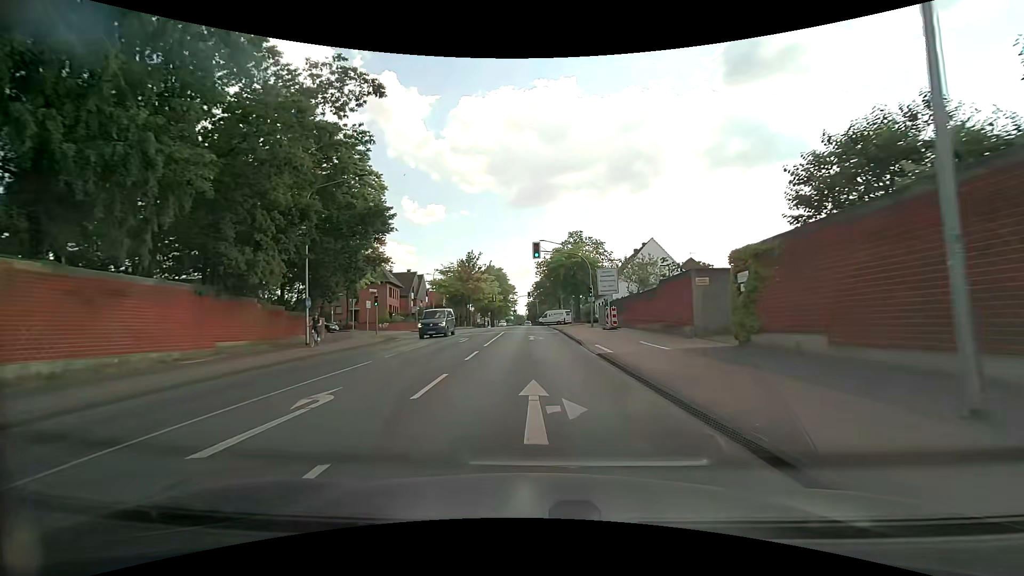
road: secondary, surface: asphalt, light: Day
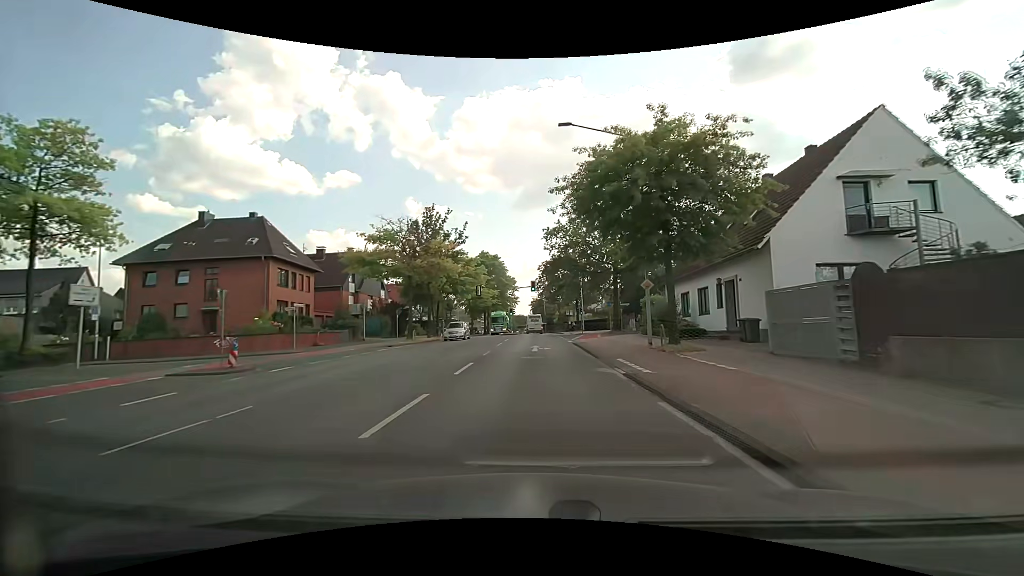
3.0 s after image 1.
(-0.3, +35.1) m; 0°
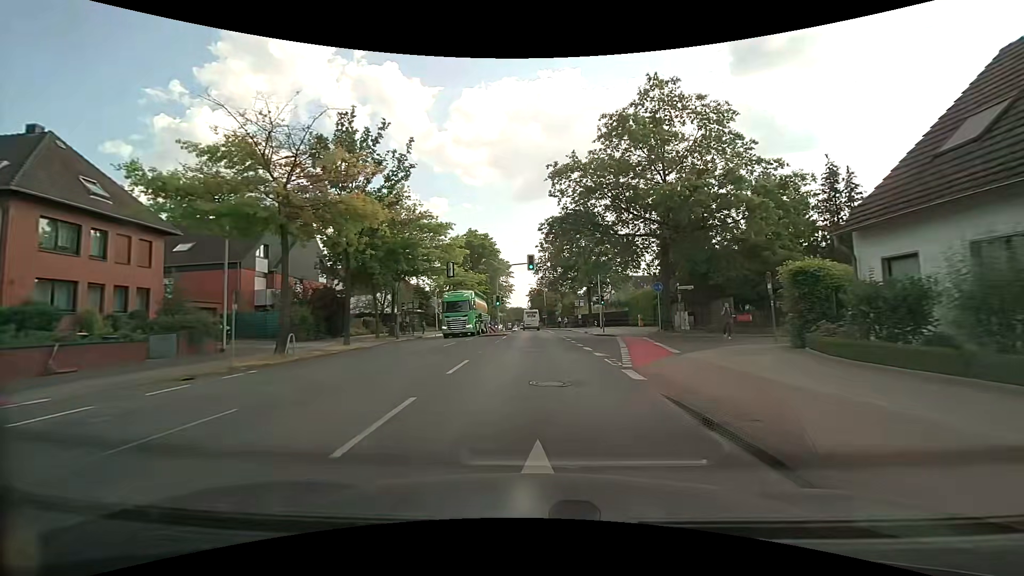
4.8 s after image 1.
(-0.1, +20.4) m; 0°
(0, +10) (0, +20) (0, +30) (0, +40) (0, +50) (0, +60) (-1, +70) (-1, +80) (-1, +90) (-2, +100) m
